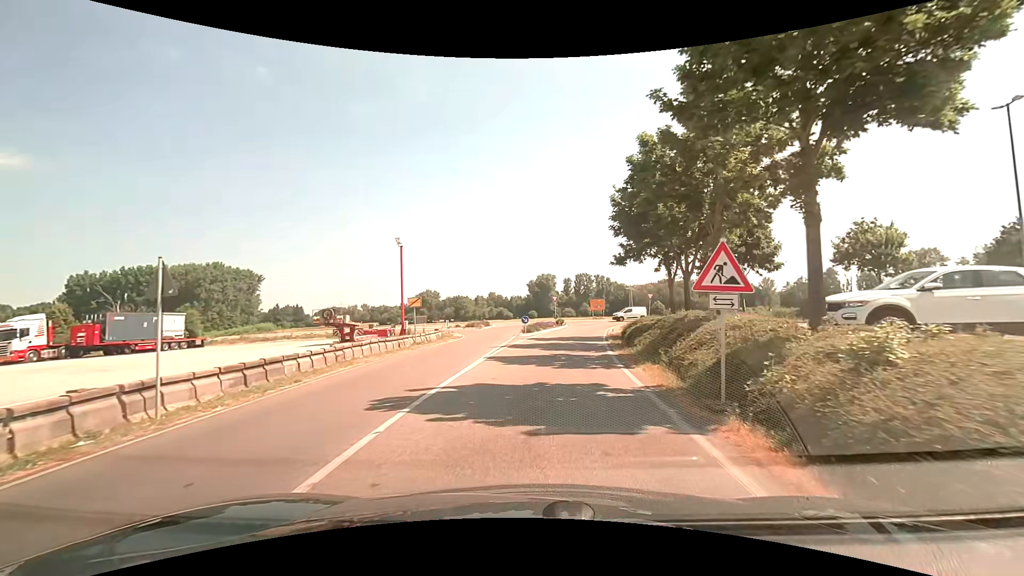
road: unclassified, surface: asphalt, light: Day
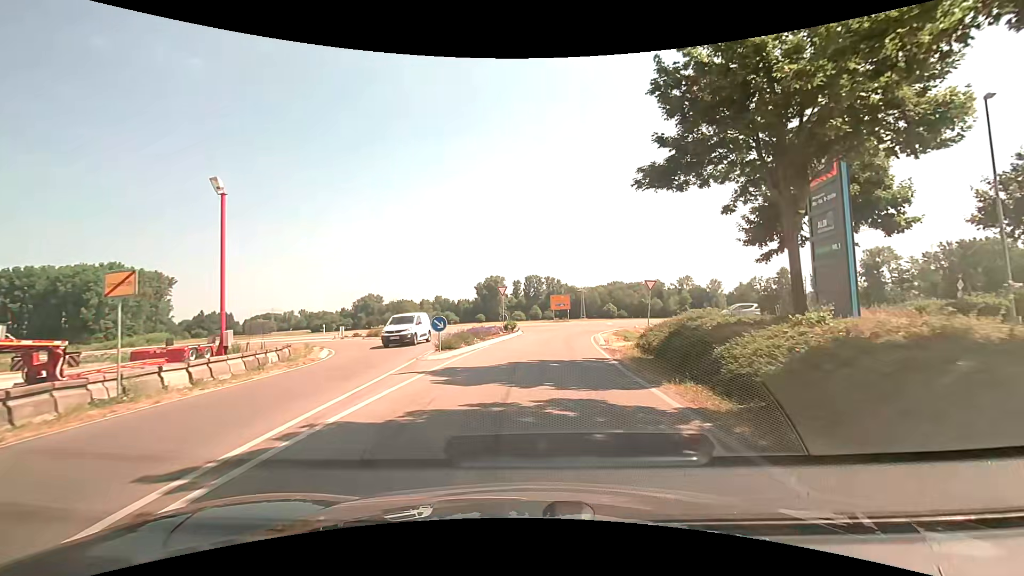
(+1.2, +20.2) m; +6°
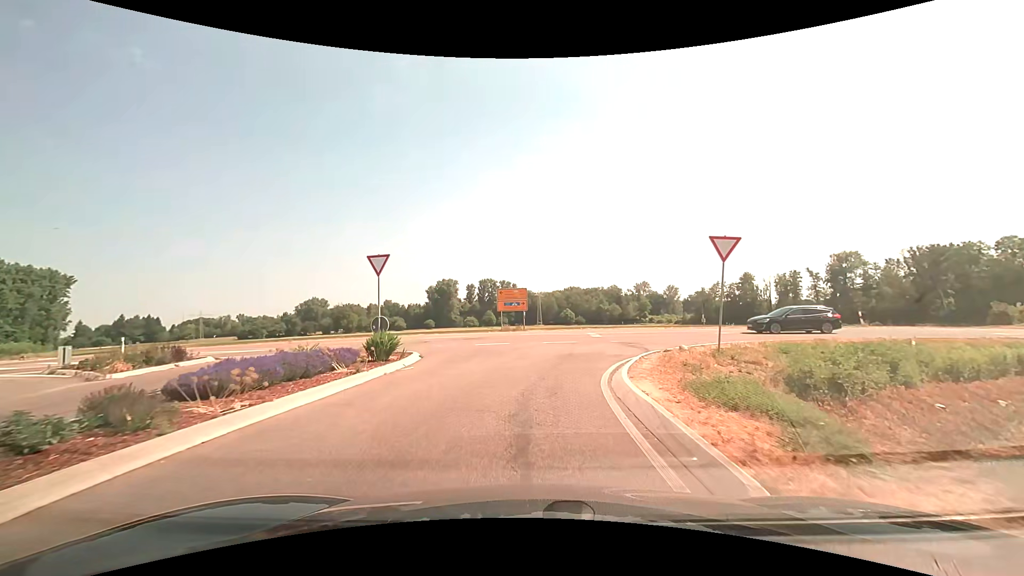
(+1.6, +20.4) m; +6°
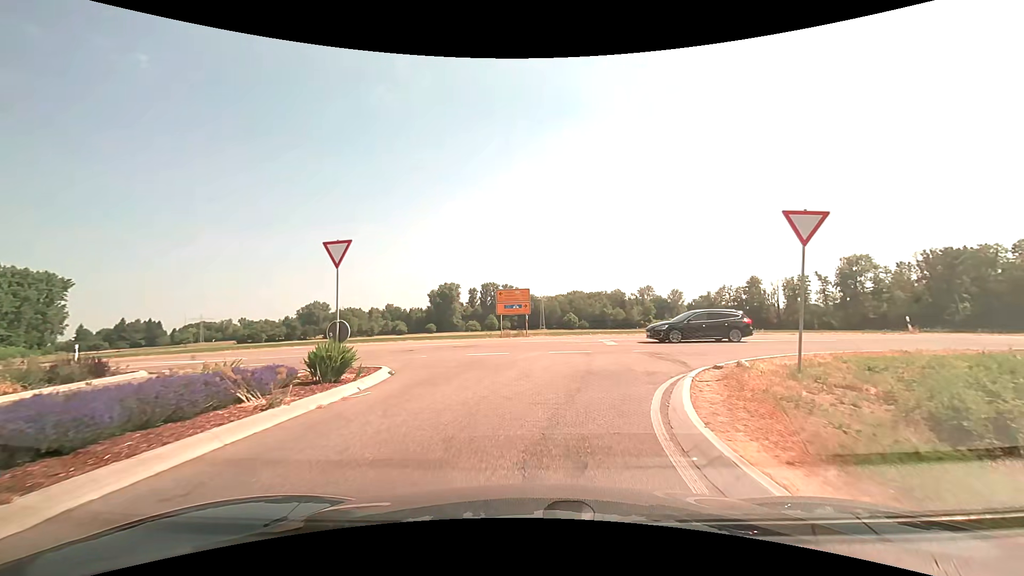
(-0.1, +3.8) m; -2°
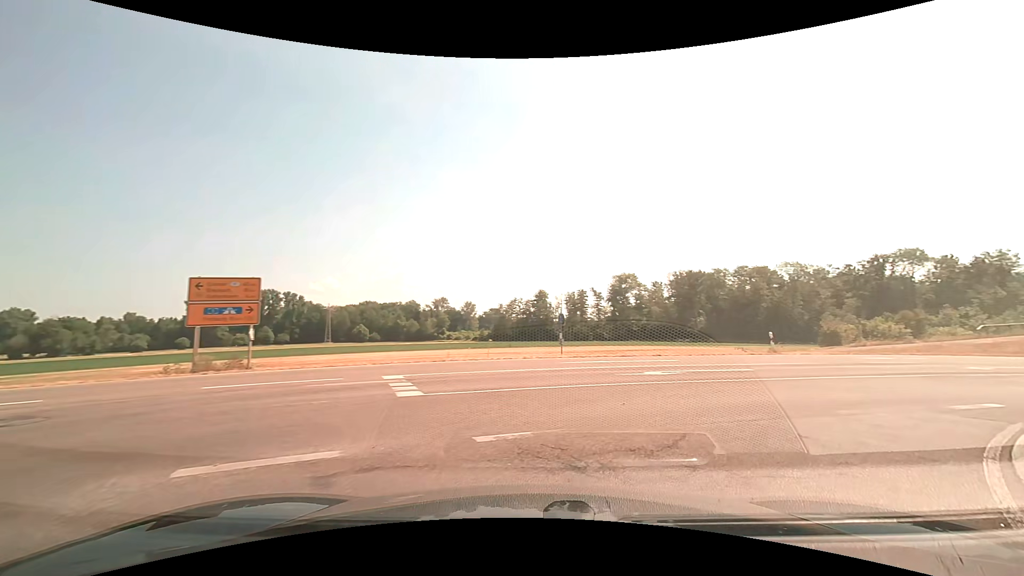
(+1.3, +12.6) m; +23°
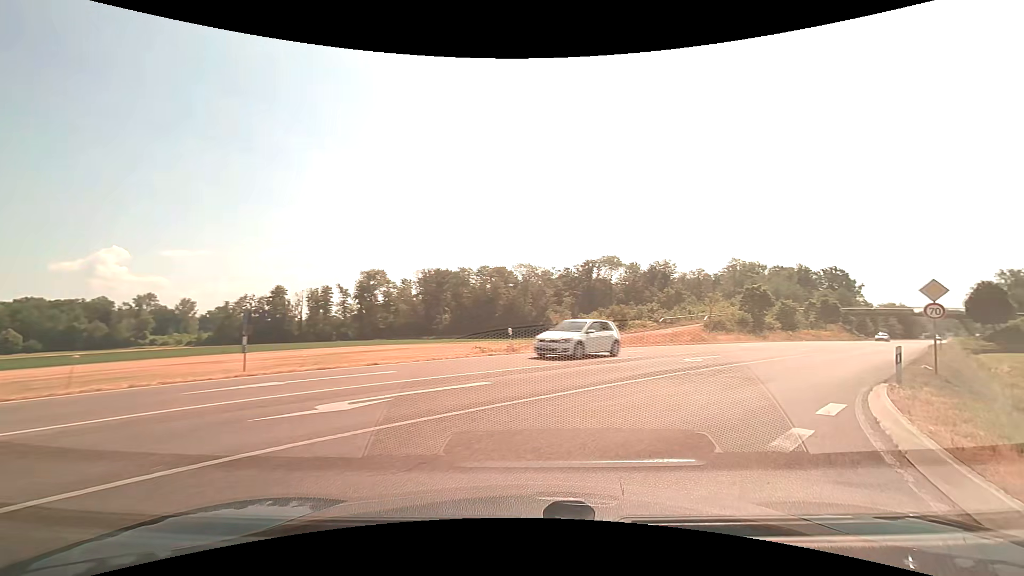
(+1.7, +6.1) m; +29°
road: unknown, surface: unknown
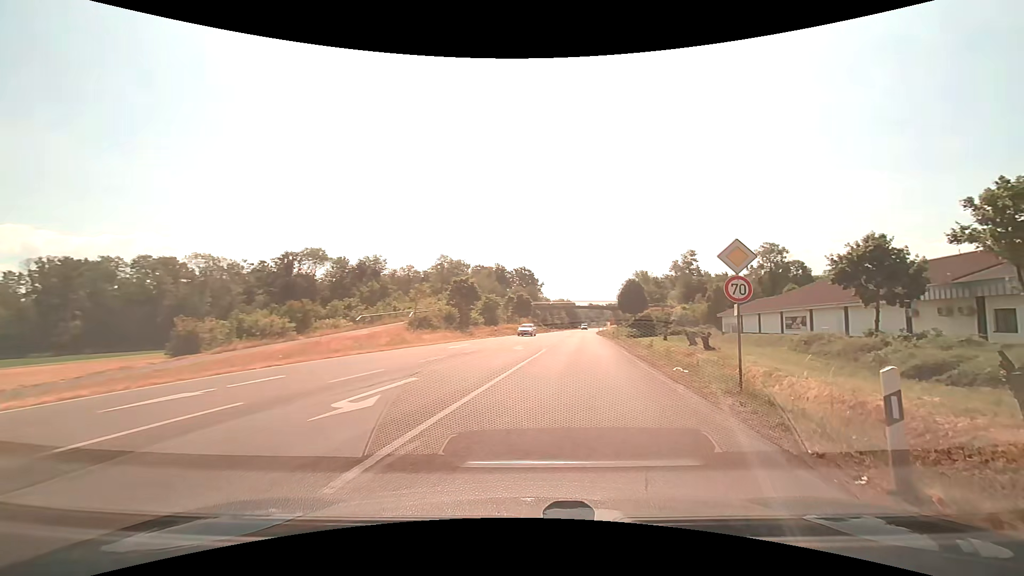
(+3.2, +11.5) m; +31°
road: primary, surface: asphalt
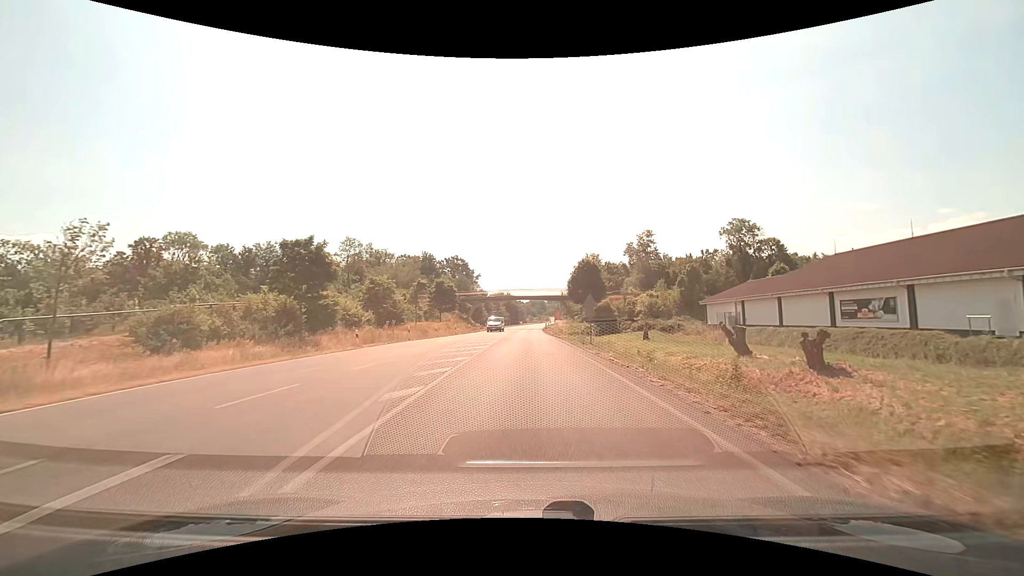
(+2.7, +26.6) m; +7°
(0, +10) (0, +20) (0, +30) (0, +40) (0, +50) (0, +60) (0, +70) (0, +80) (0, +90) (0, +100) m
